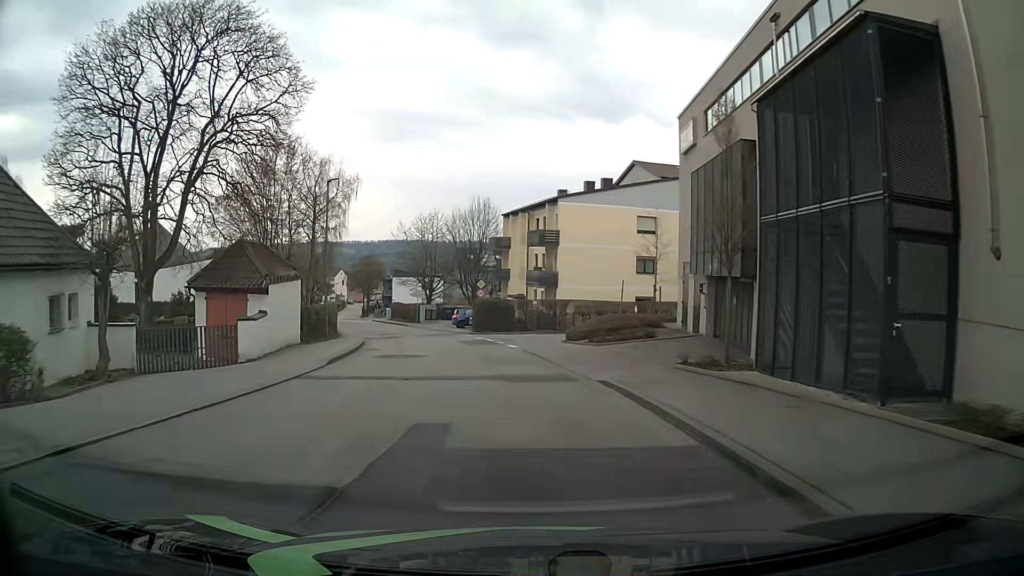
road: unclassified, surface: asphalt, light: Day
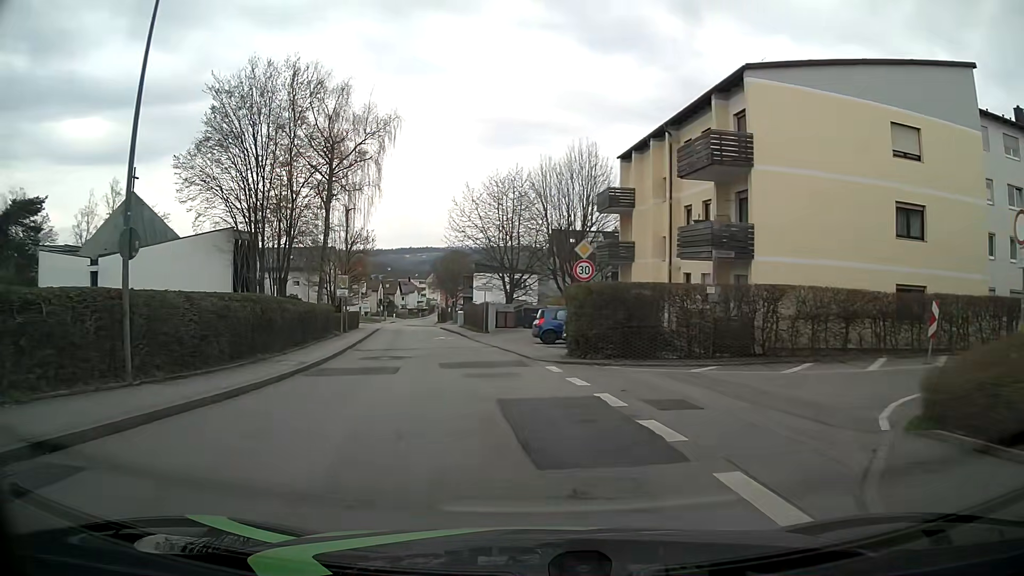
(-1.6, +24.2) m; -10°
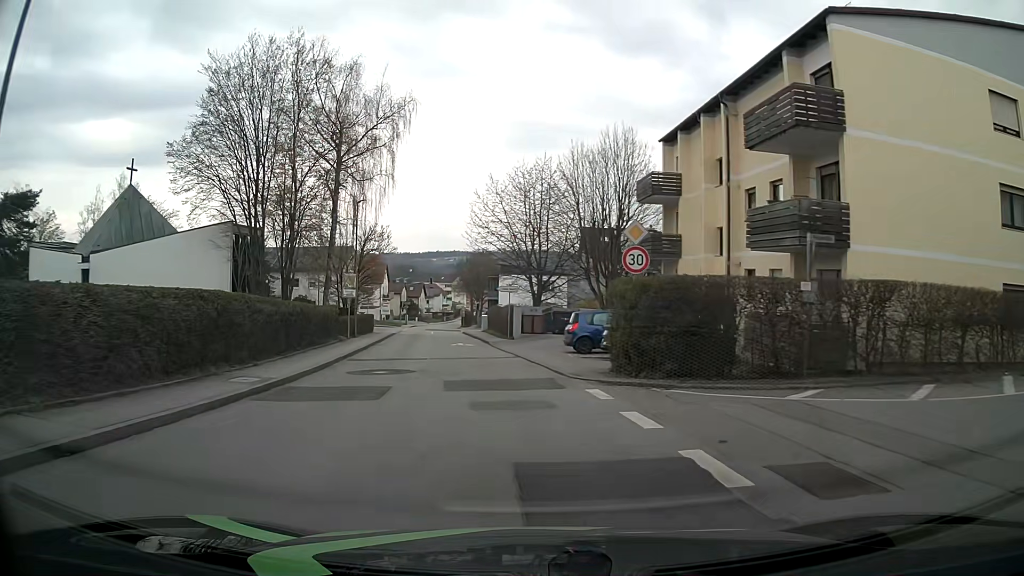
(-0.1, +4.7) m; -3°
